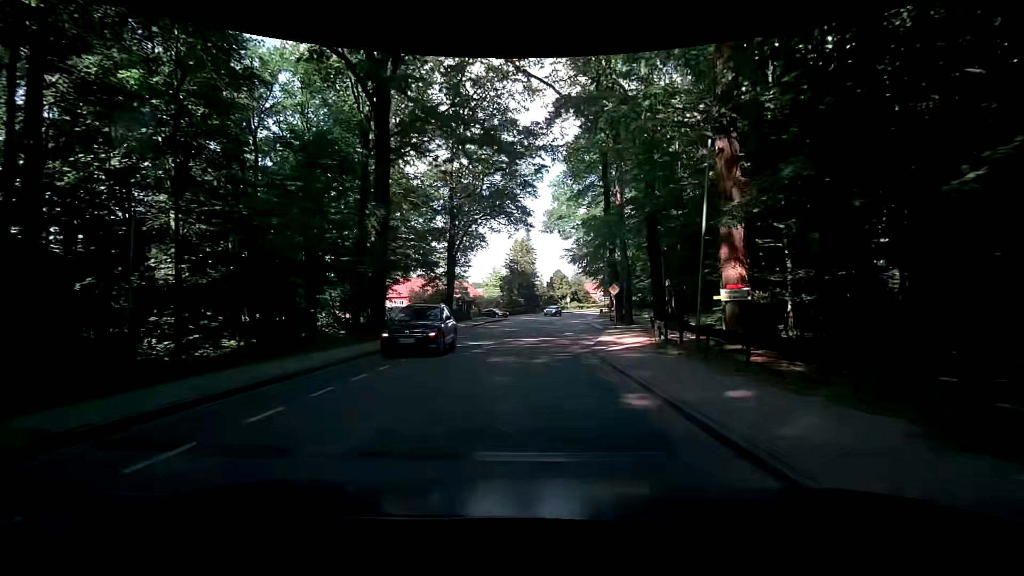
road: tertiary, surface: asphalt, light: Day
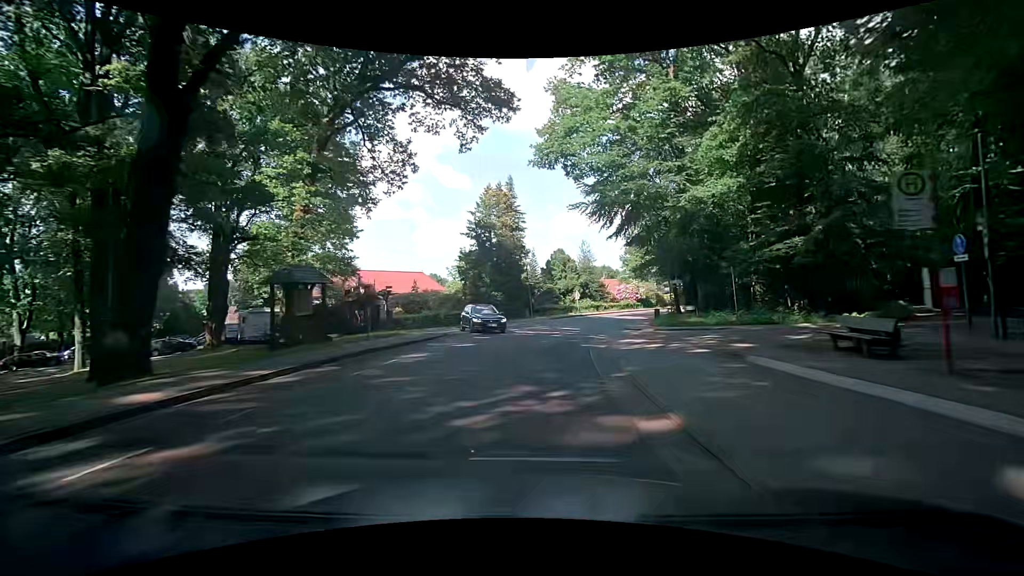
(+0.7, +37.9) m; +3°
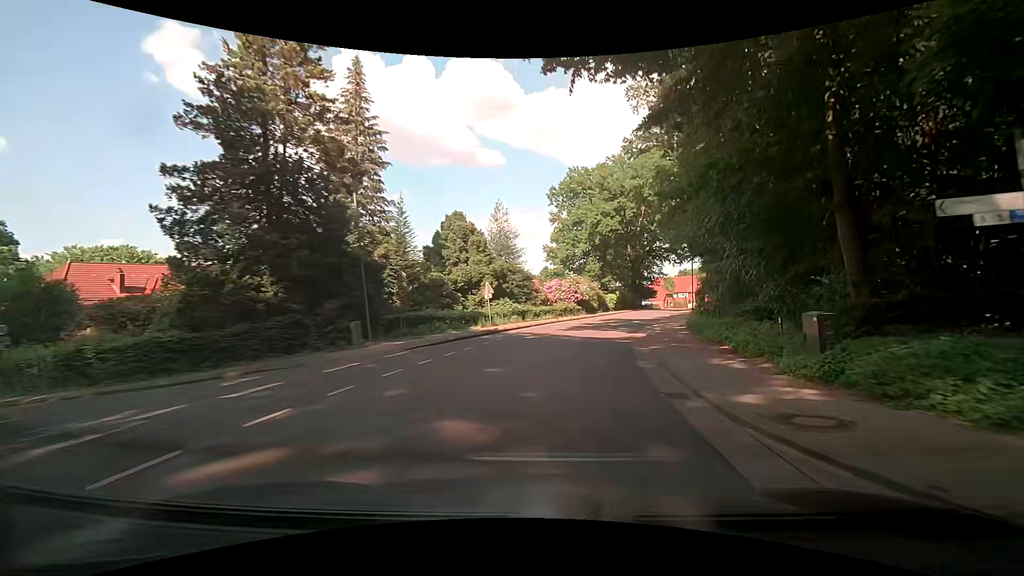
(+1.3, +28.7) m; +8°
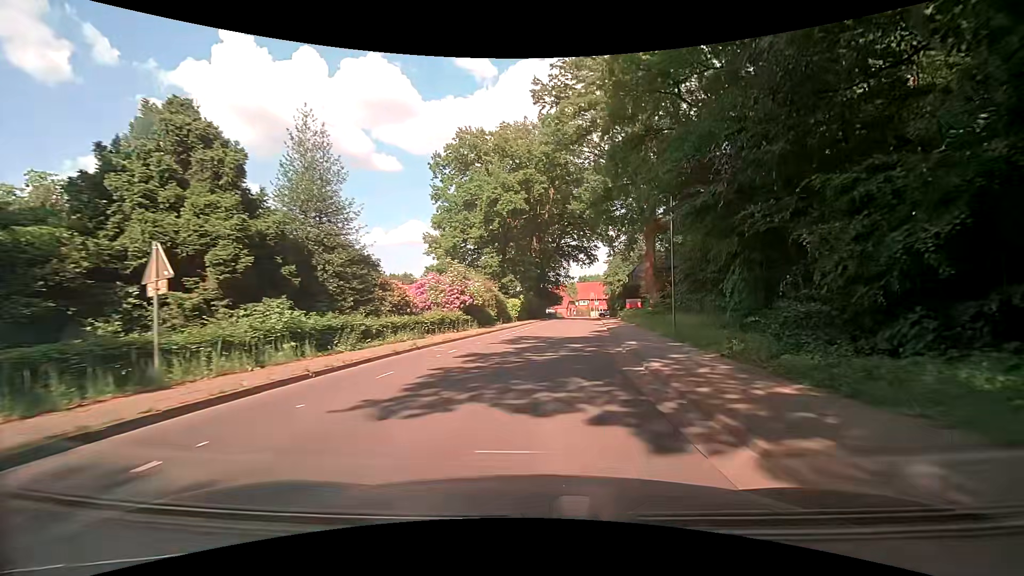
(+2.4, +20.1) m; +15°
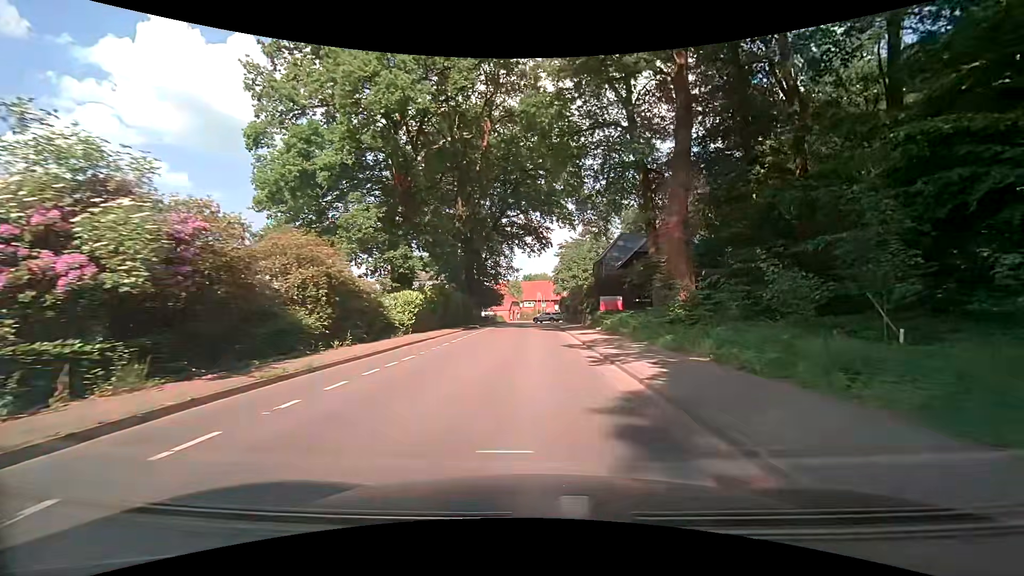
(+0.9, +24.8) m; +5°
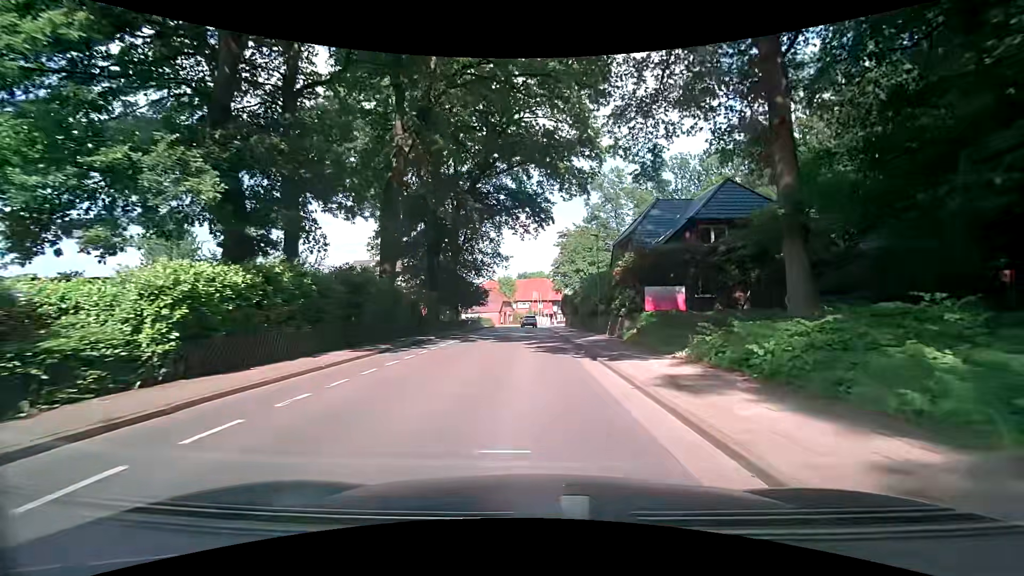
(+0.1, +18.6) m; 0°
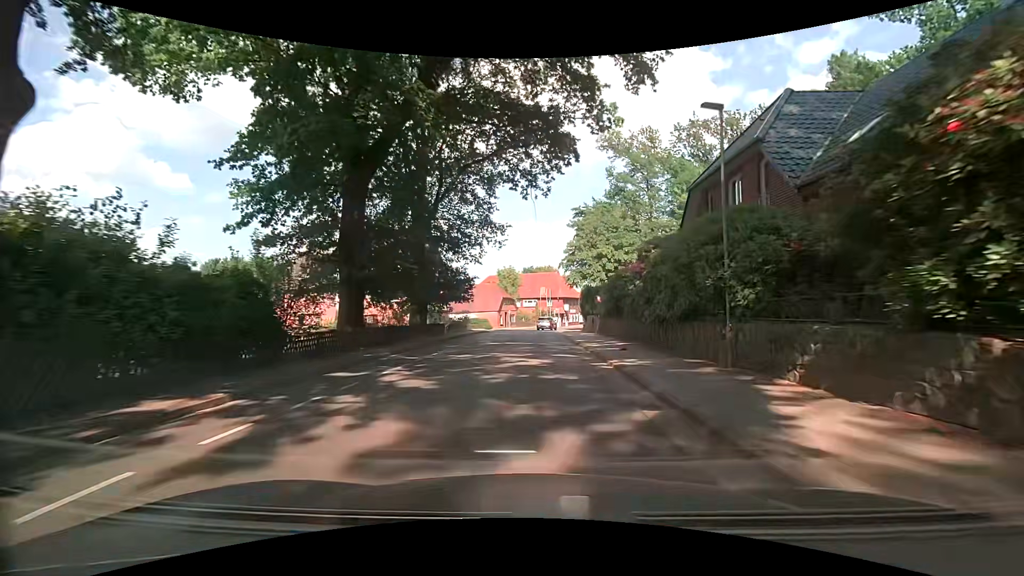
(+0.2, +19.4) m; +1°
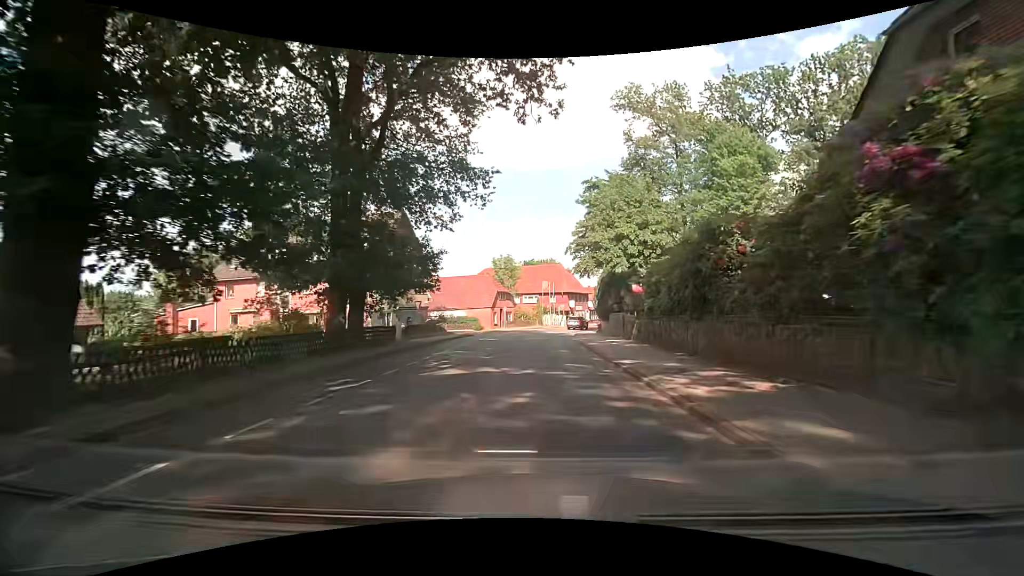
(-0.1, +13.4) m; -1°
(0, +10) (0, +20) (0, +30) (+1, +40) (+2, +50) (+4, +60) (+6, +69) (+9, +79) (+12, +88) (+16, +98) m
